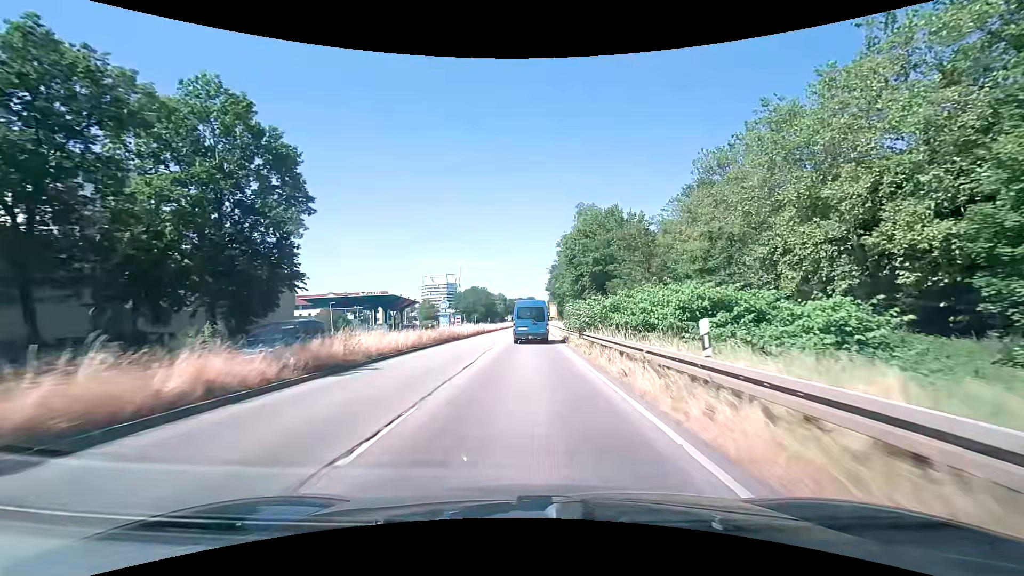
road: primary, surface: asphalt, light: Day
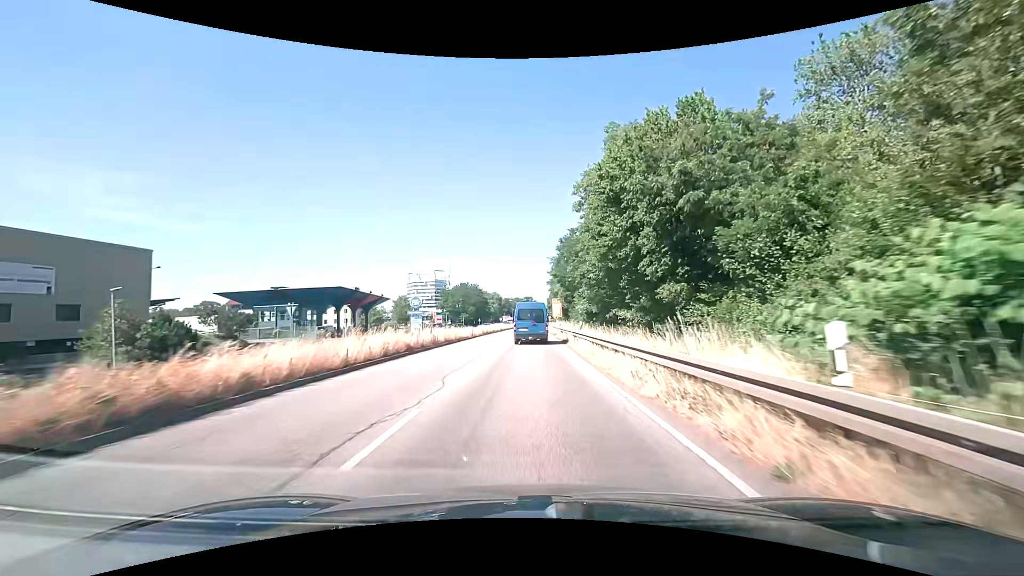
(+0.1, +27.2) m; +1°
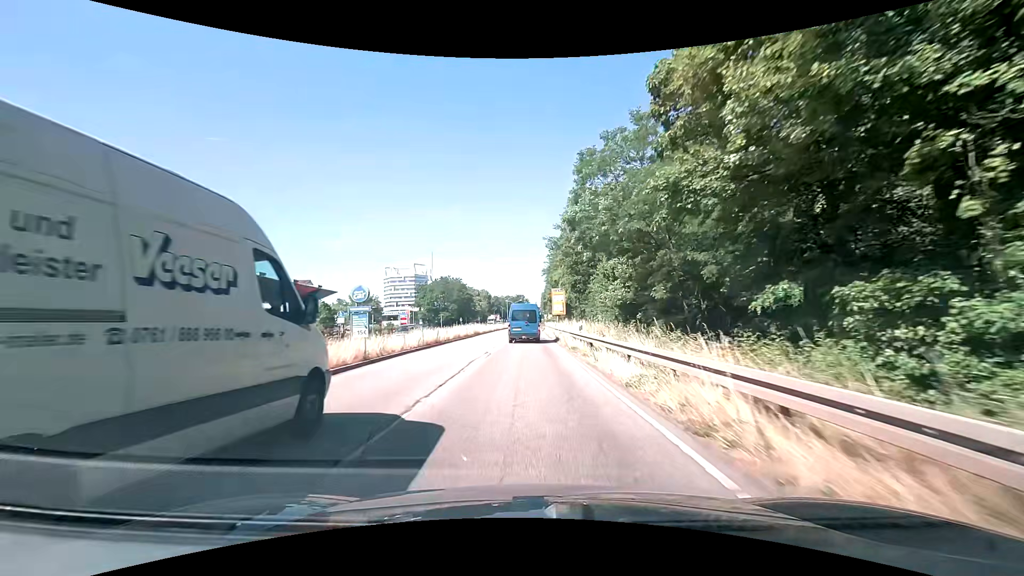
(+0.1, +27.3) m; +1°
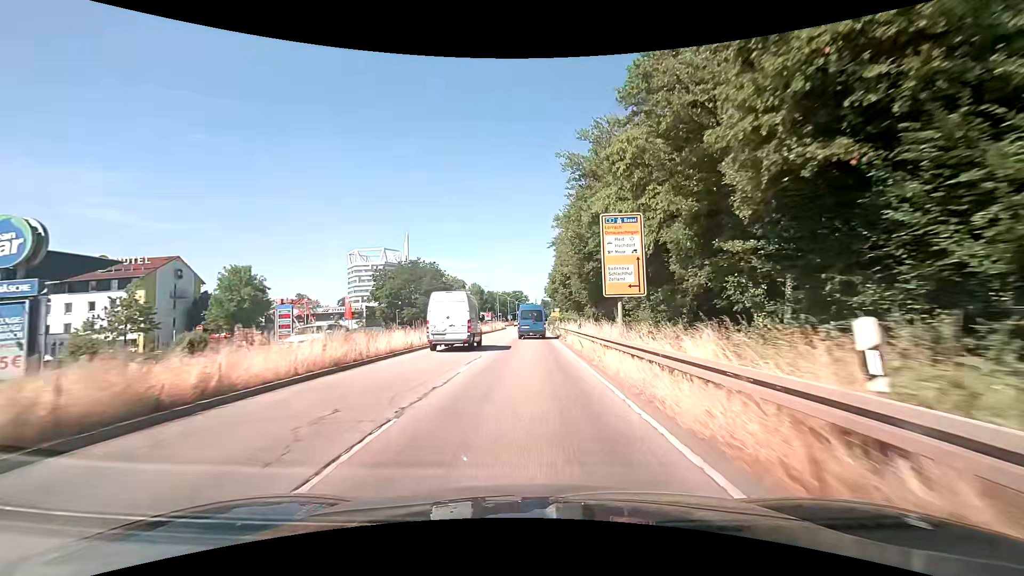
(0.0, +45.7) m; 0°
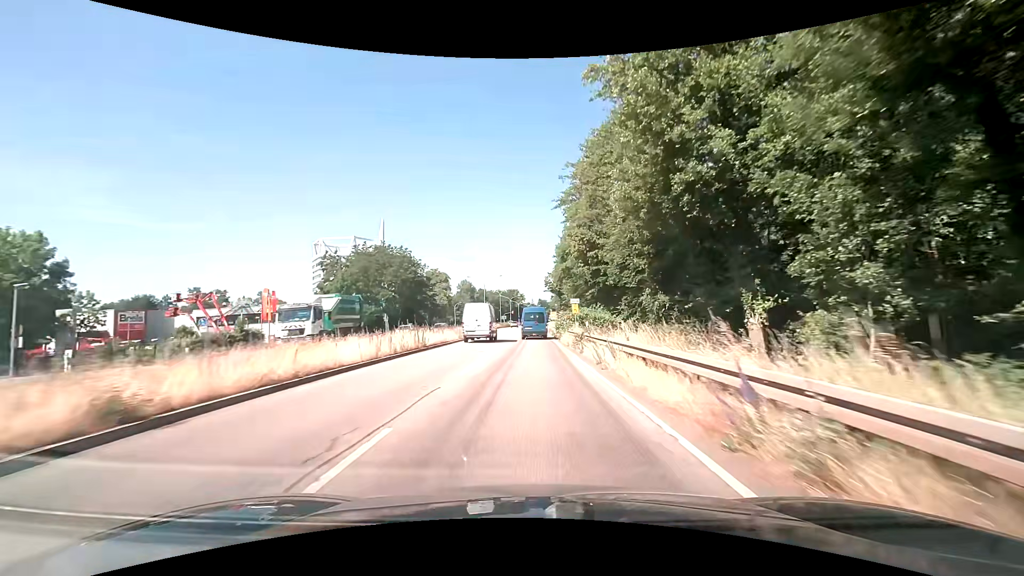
(+0.2, +27.7) m; 0°
(0, +10) (0, +20) (0, +30) (+1, +40) (+1, +50) (+1, +60) (+1, +70) (+1, +80) (+1, +90) (+2, +100) m
